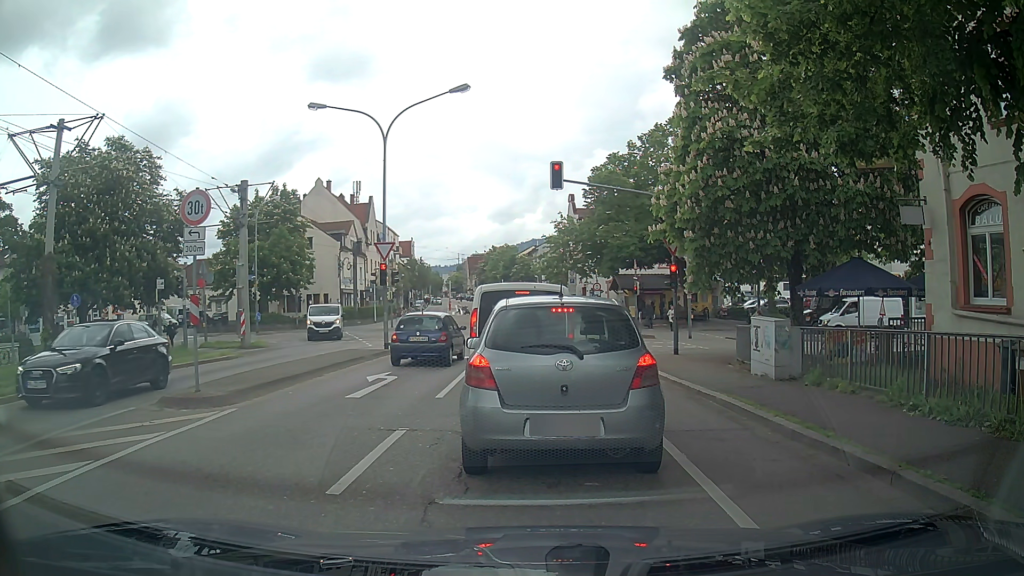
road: tertiary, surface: asphalt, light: Day
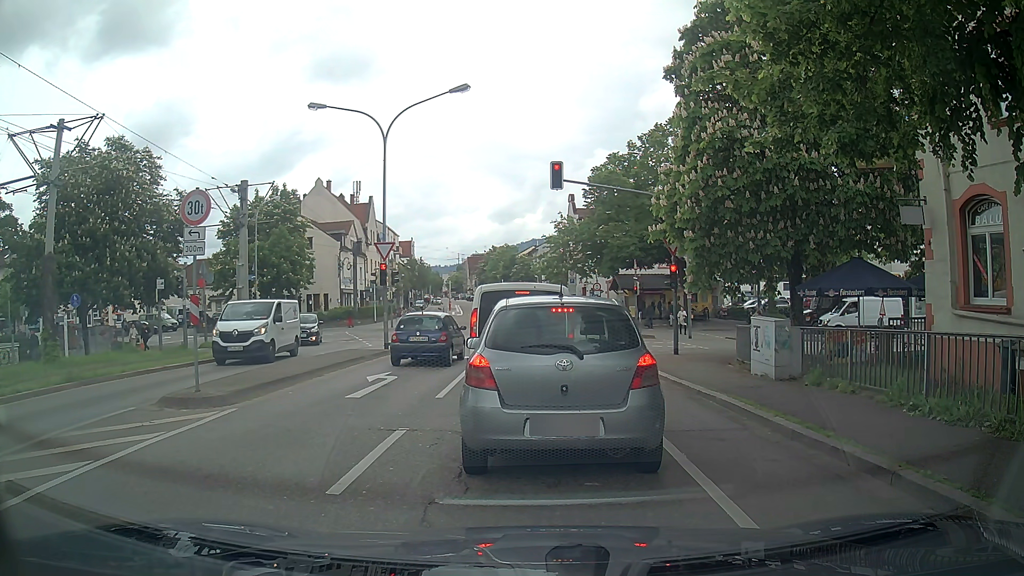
(0.0, 0.0) m; 0°
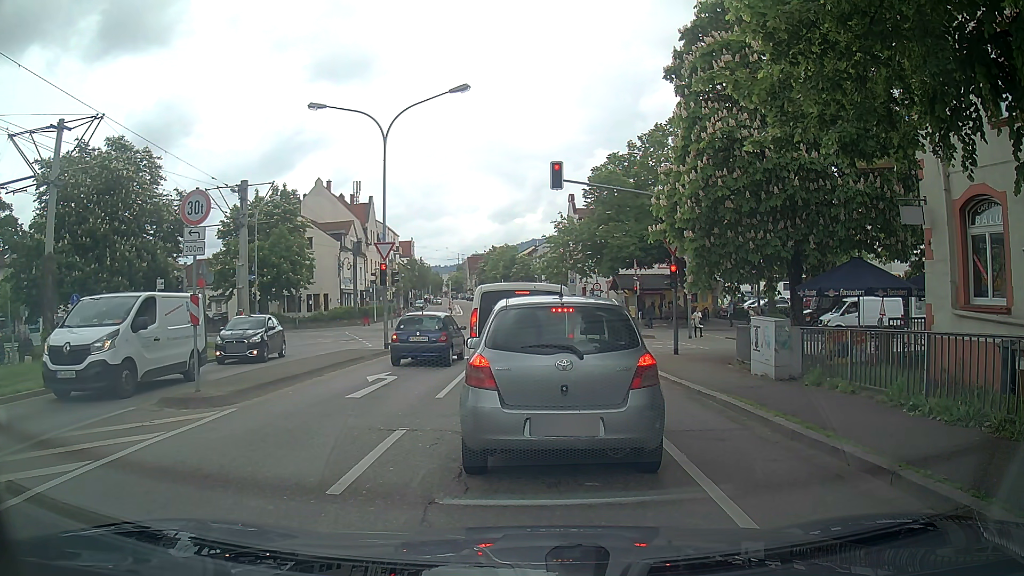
(0.0, 0.0) m; 0°
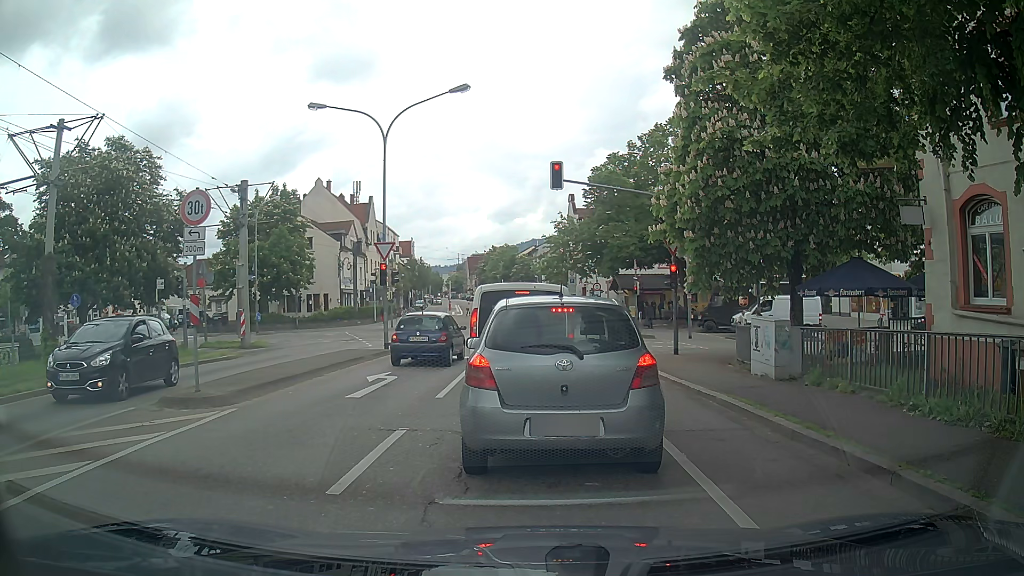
(0.0, 0.0) m; 0°
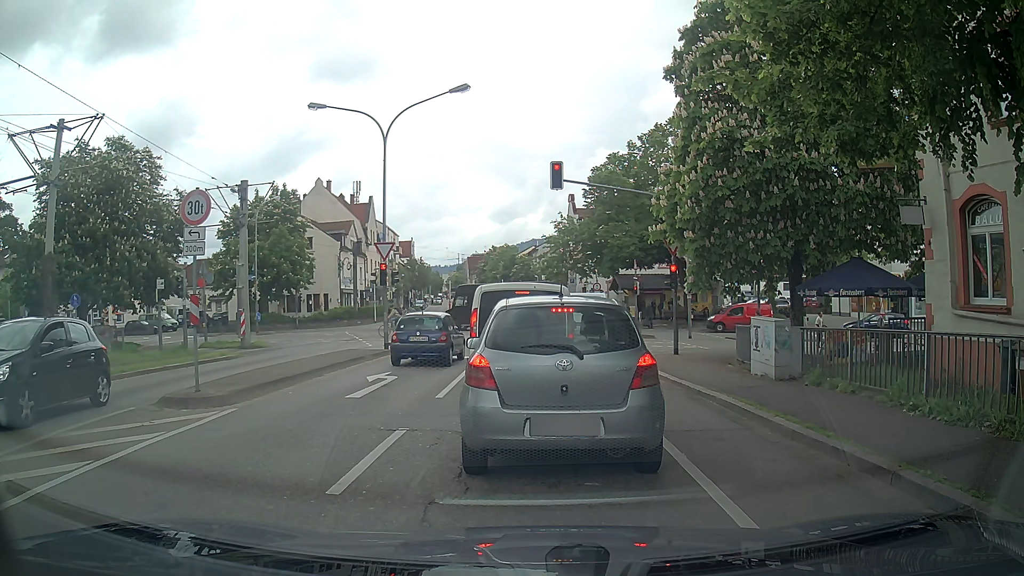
(0.0, 0.0) m; 0°
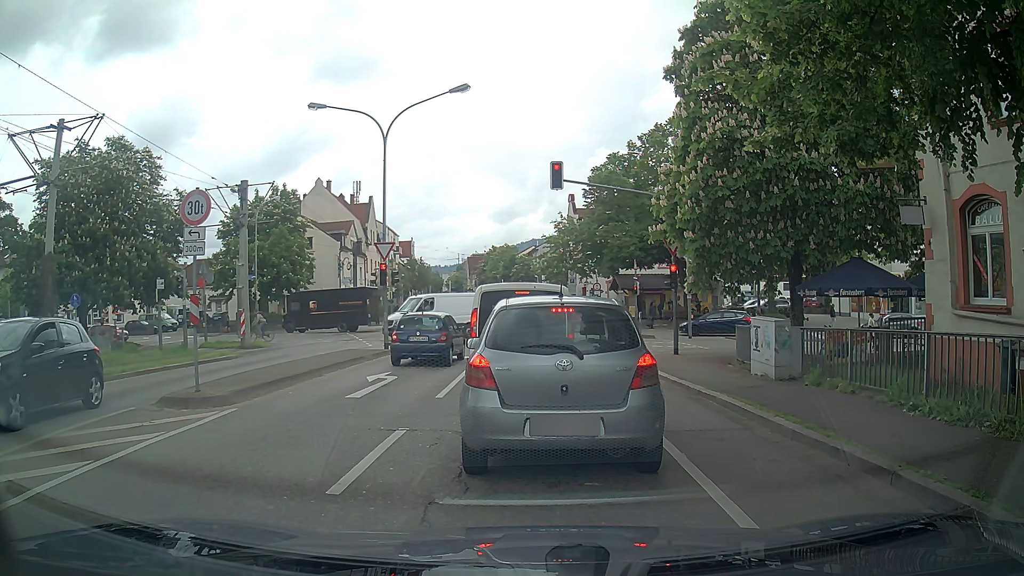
(0.0, 0.0) m; 0°
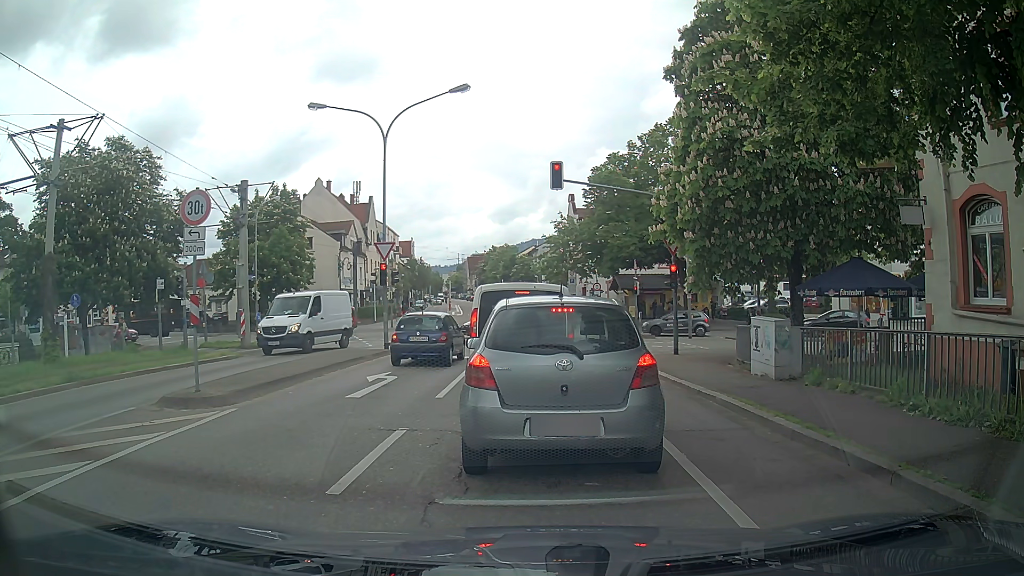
(0.0, 0.0) m; 0°
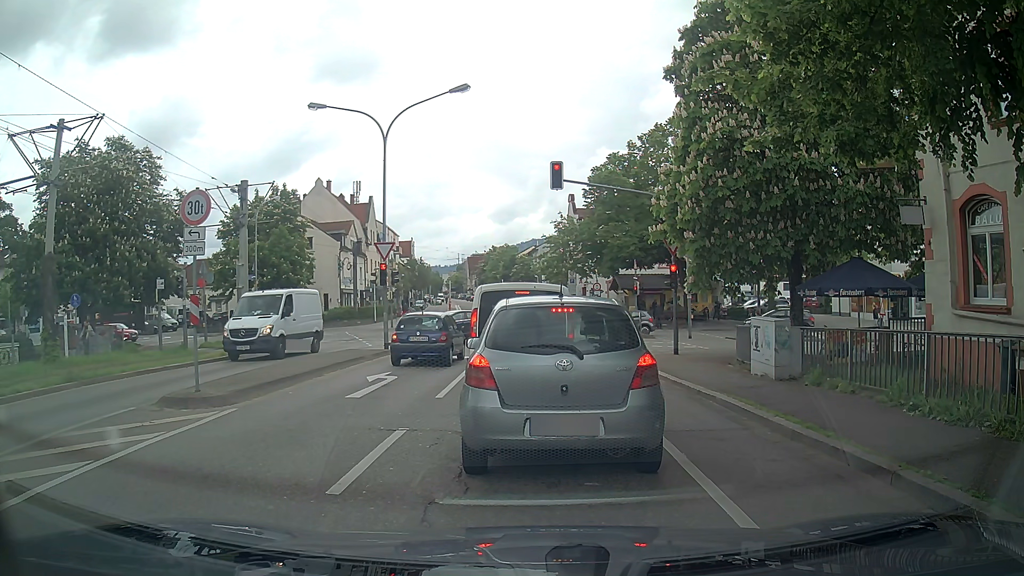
(0.0, 0.0) m; 0°
